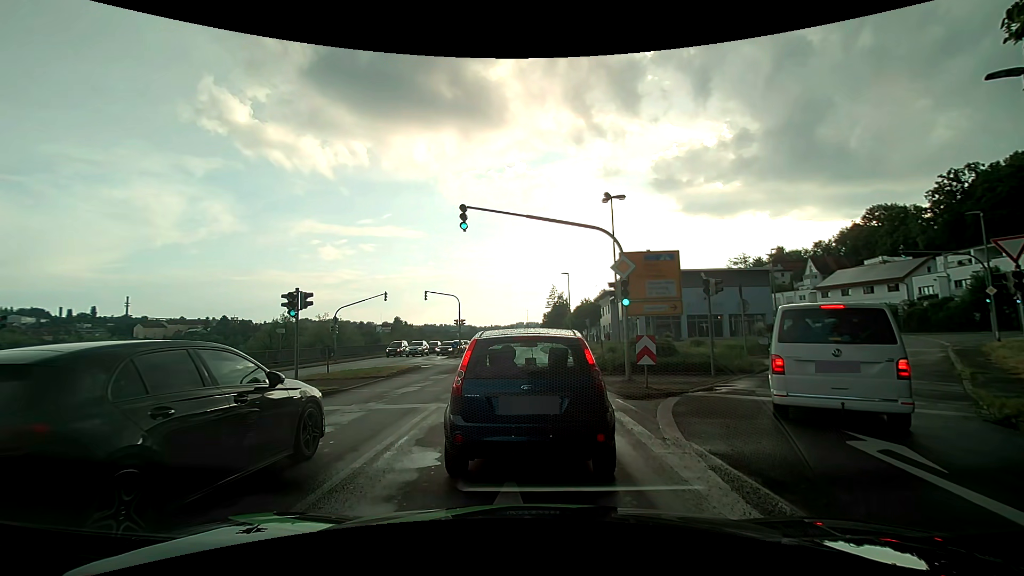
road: primary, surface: asphalt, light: Day
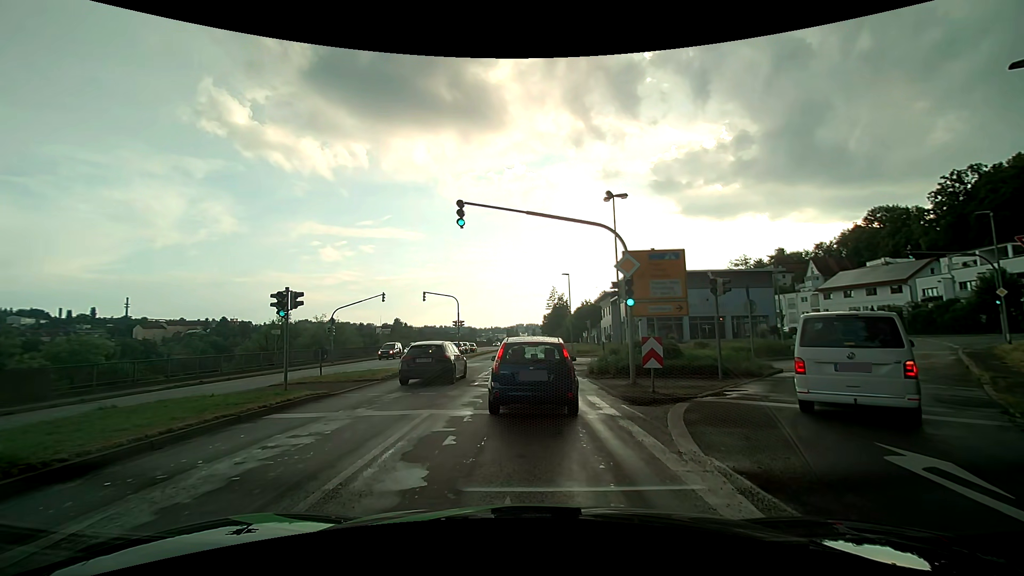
(0.0, +0.7) m; 0°
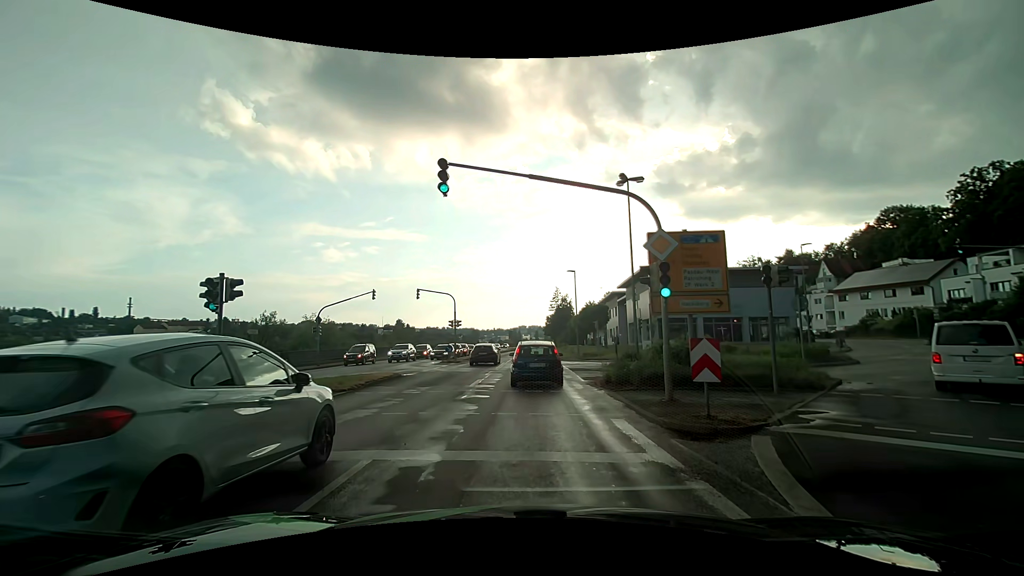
(0.0, +3.8) m; +1°
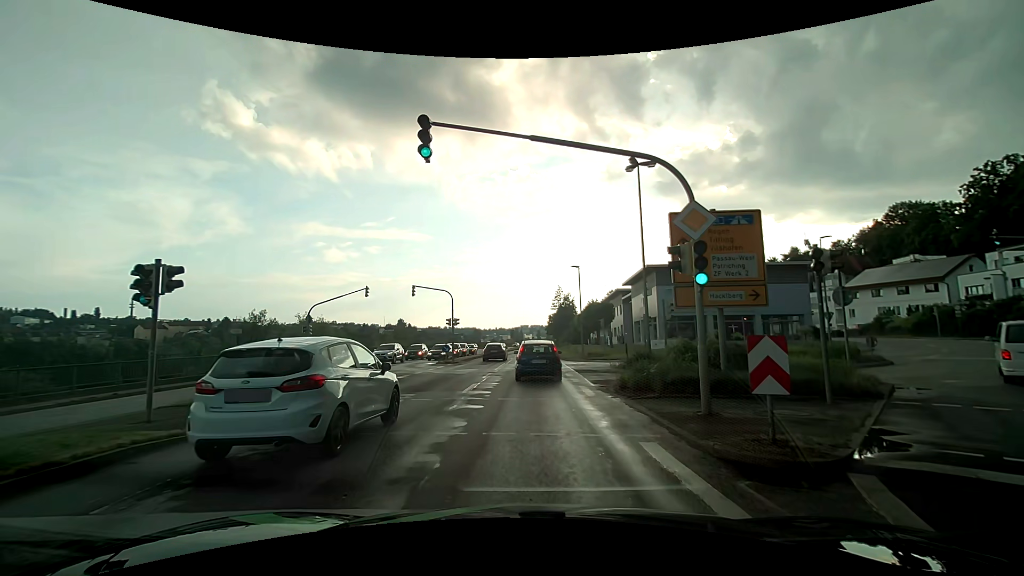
(0.0, +2.3) m; -1°
(0, +10) (0, +20) (0, +30) (0, +40) (0, +50) (0, +60) (0, +70) (0, +80) (0, +90) (+1, +100) m
